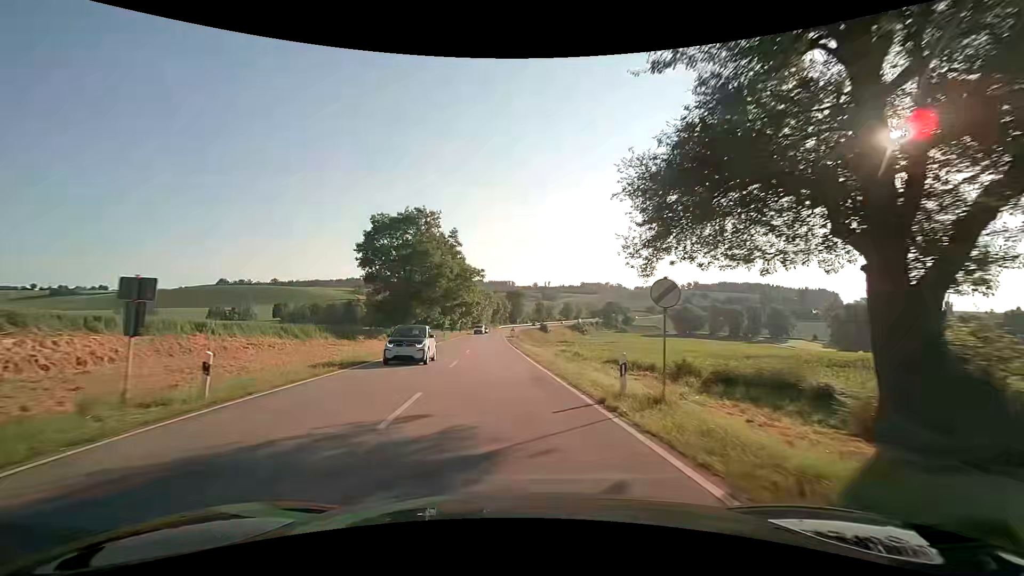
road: secondary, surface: asphalt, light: Day
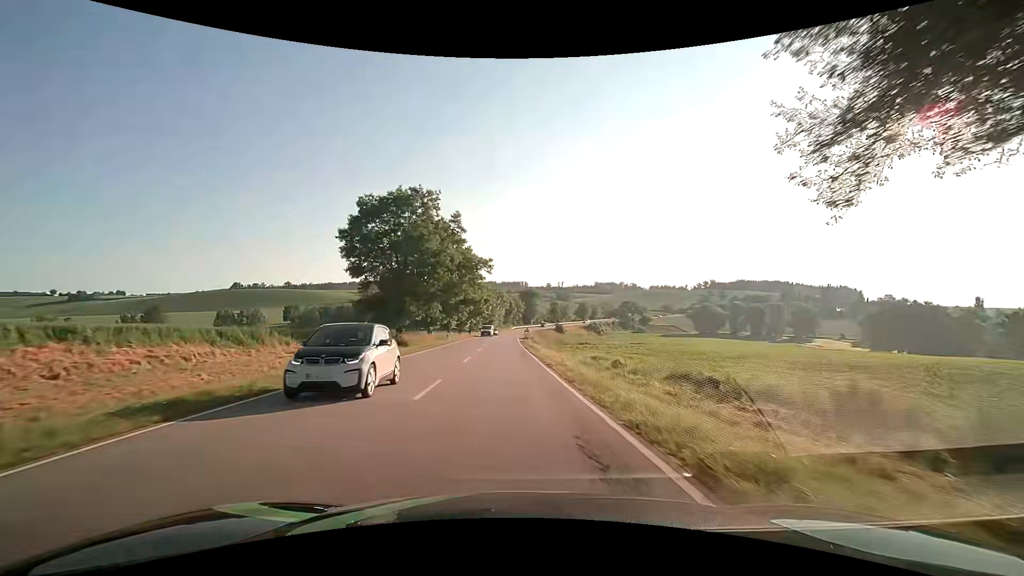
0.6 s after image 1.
(-0.1, +8.9) m; -2°
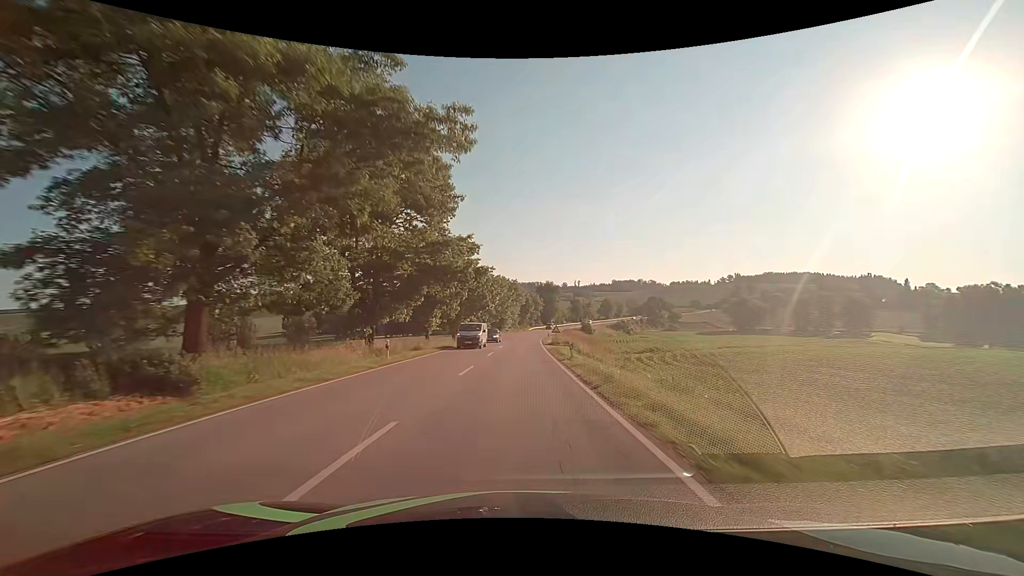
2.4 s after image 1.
(-0.6, +31.4) m; -2°
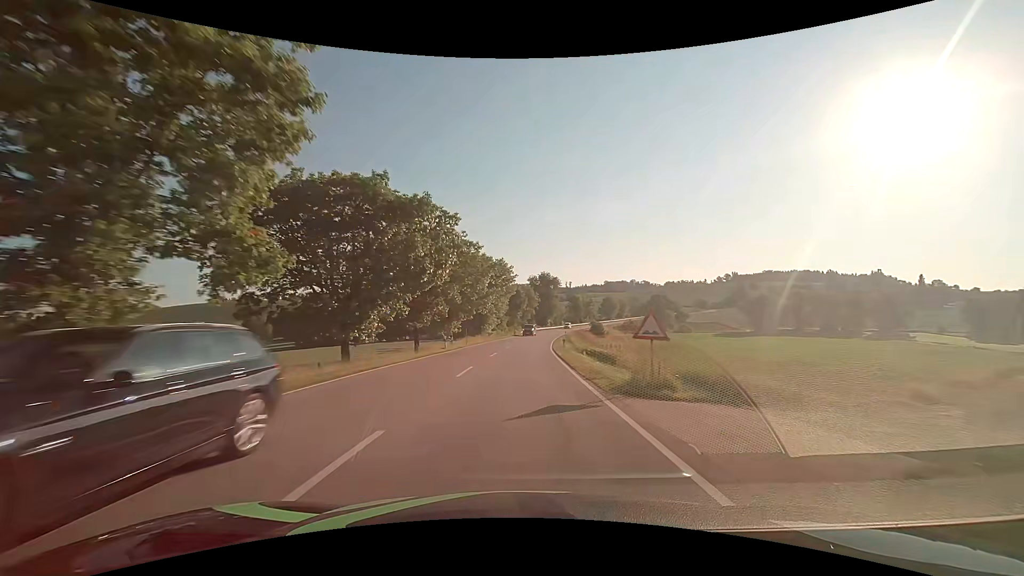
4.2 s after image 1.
(+0.3, +37.3) m; +1°
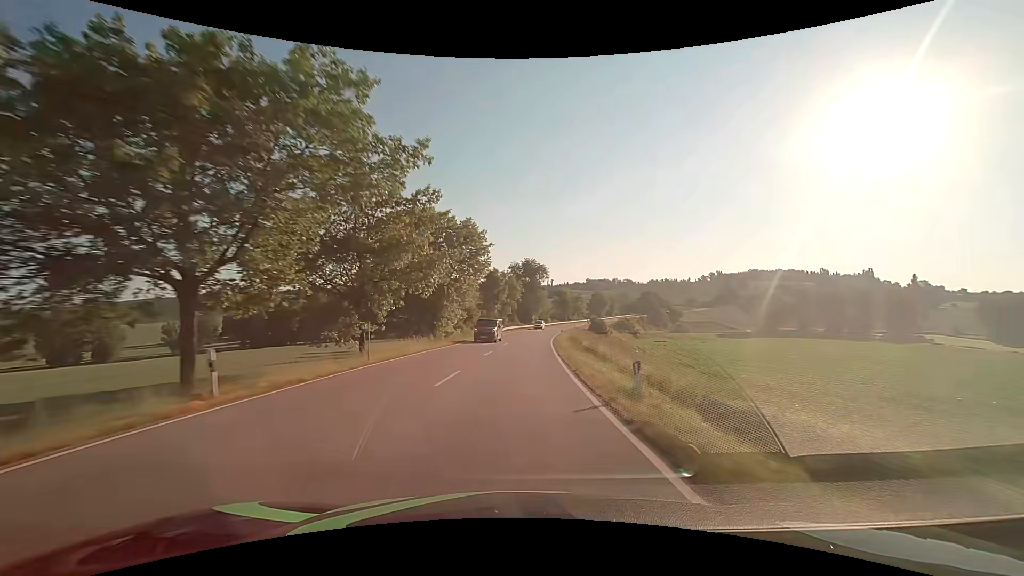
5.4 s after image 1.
(+0.6, +27.1) m; +2°
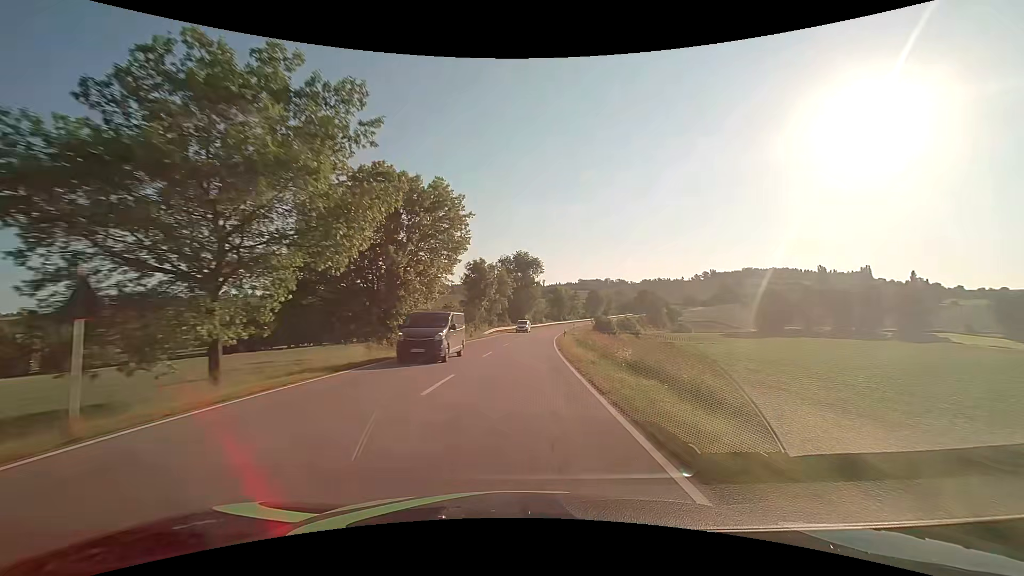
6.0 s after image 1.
(+0.2, +14.0) m; +1°
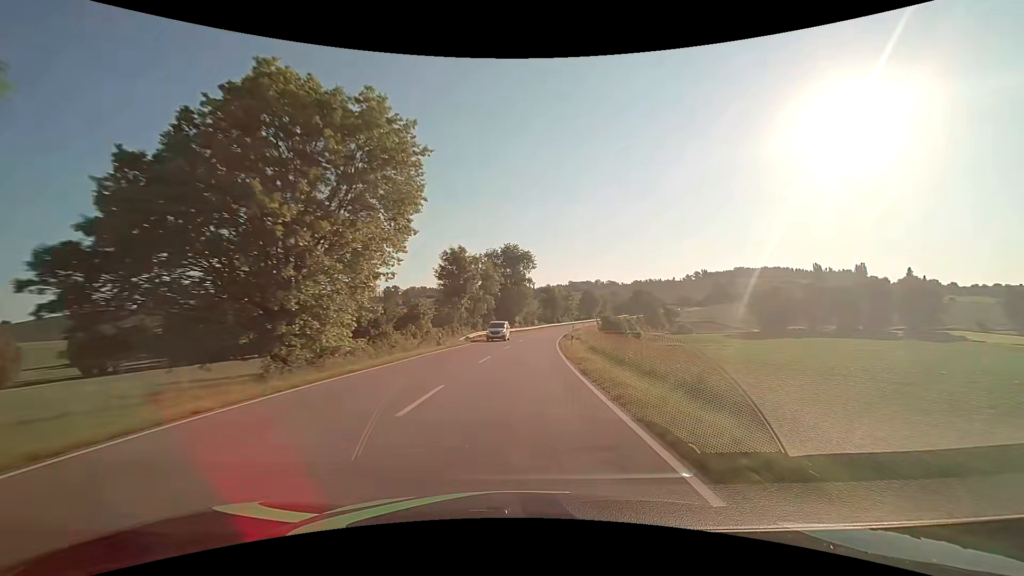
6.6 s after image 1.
(+0.1, +14.2) m; +1°
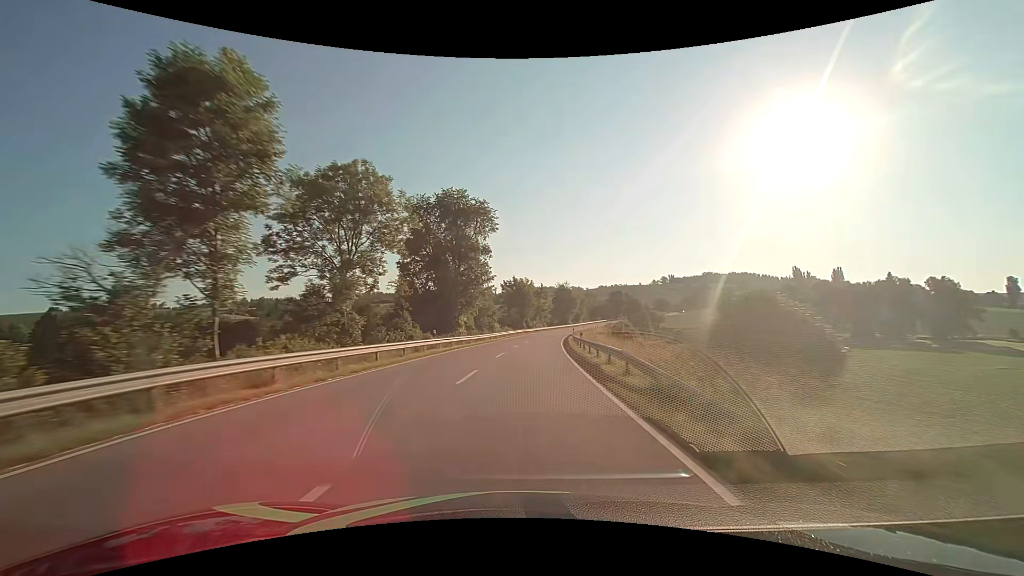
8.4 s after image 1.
(+1.5, +43.4) m; +4°
(0, +10) (0, +20) (+1, +30) (+2, +40) (+2, +50) (+3, +60) (+5, +70) (+6, +80) (+7, +90) (+9, +99) m
